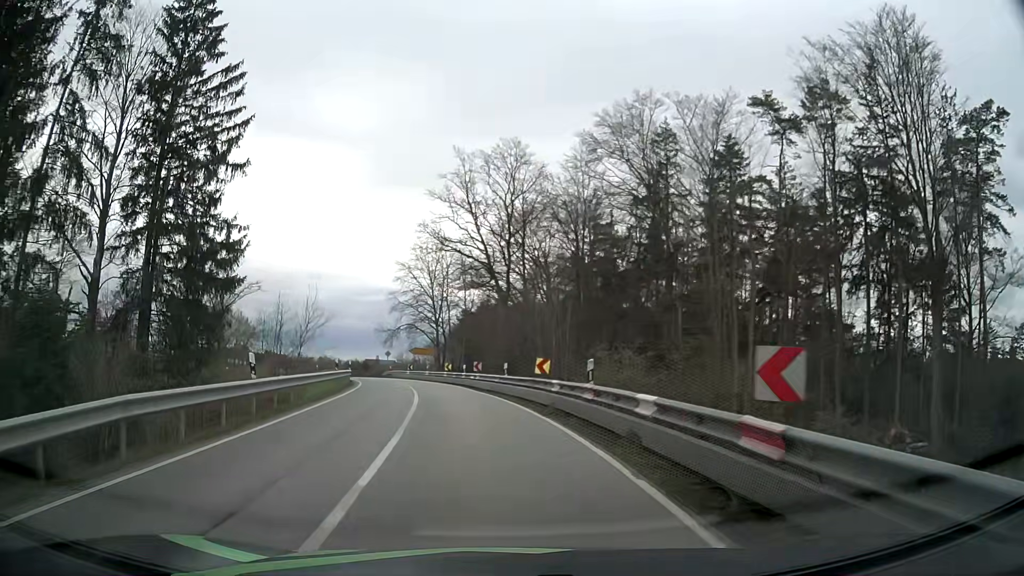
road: secondary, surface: asphalt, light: Day
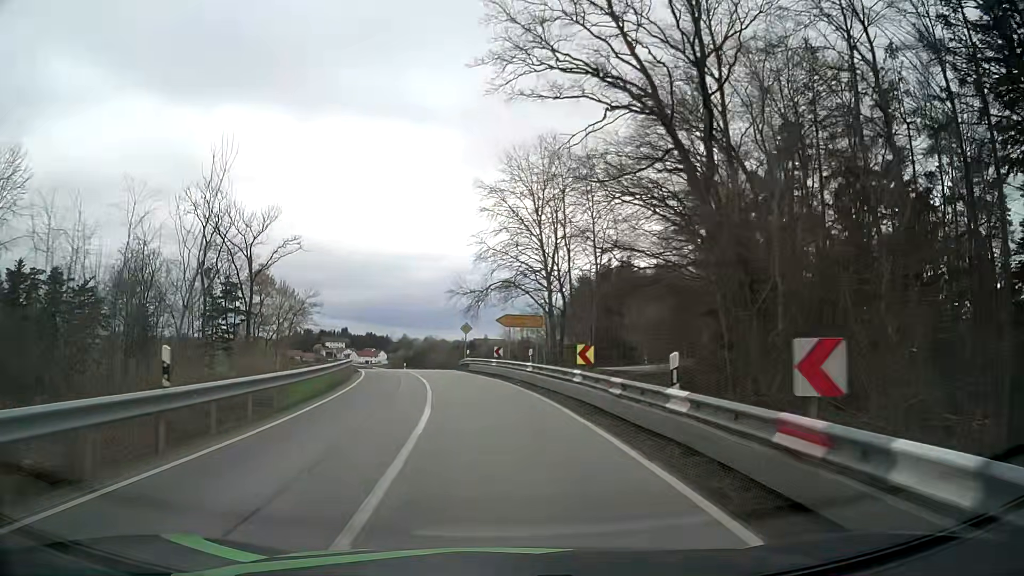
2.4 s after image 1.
(-3.7, +32.2) m; -10°
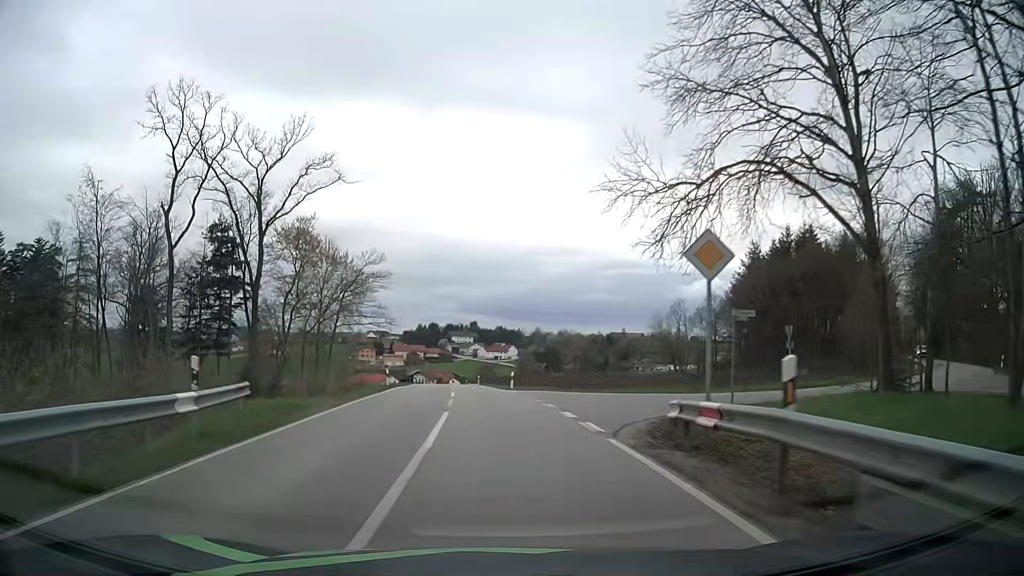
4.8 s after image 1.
(-3.4, +35.2) m; -11°
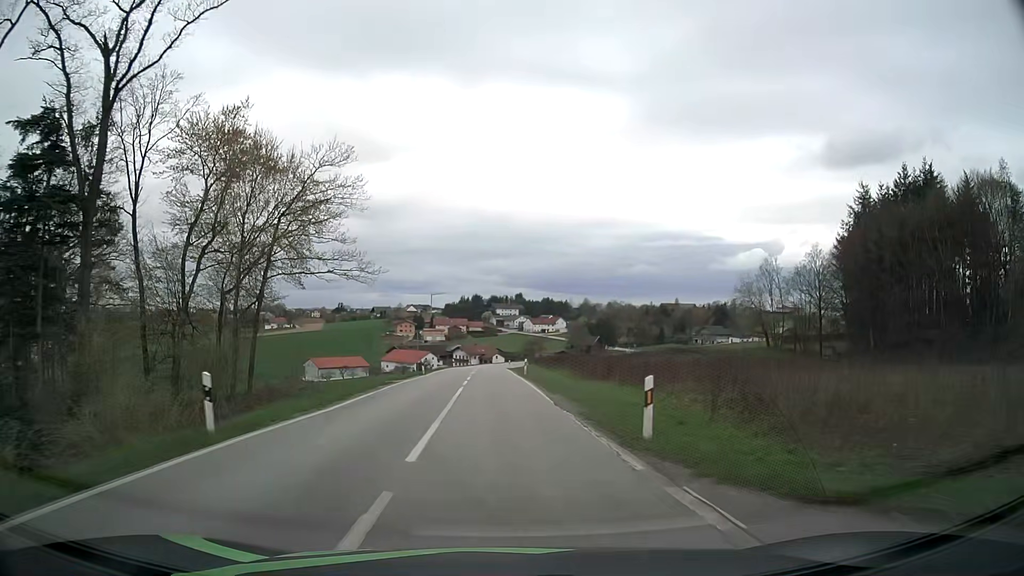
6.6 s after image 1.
(-1.0, +27.5) m; -4°
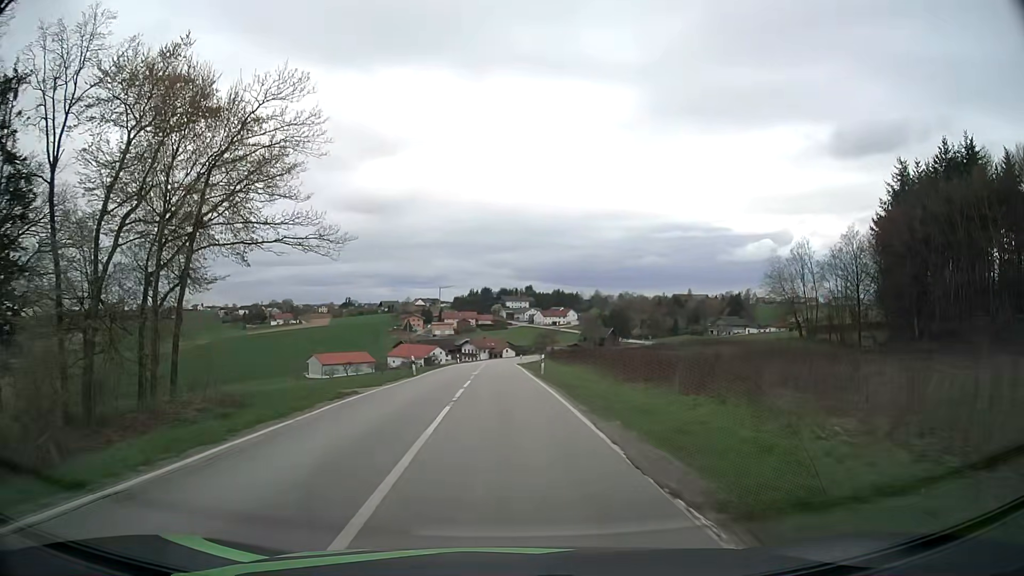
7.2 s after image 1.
(-0.1, +9.3) m; -1°
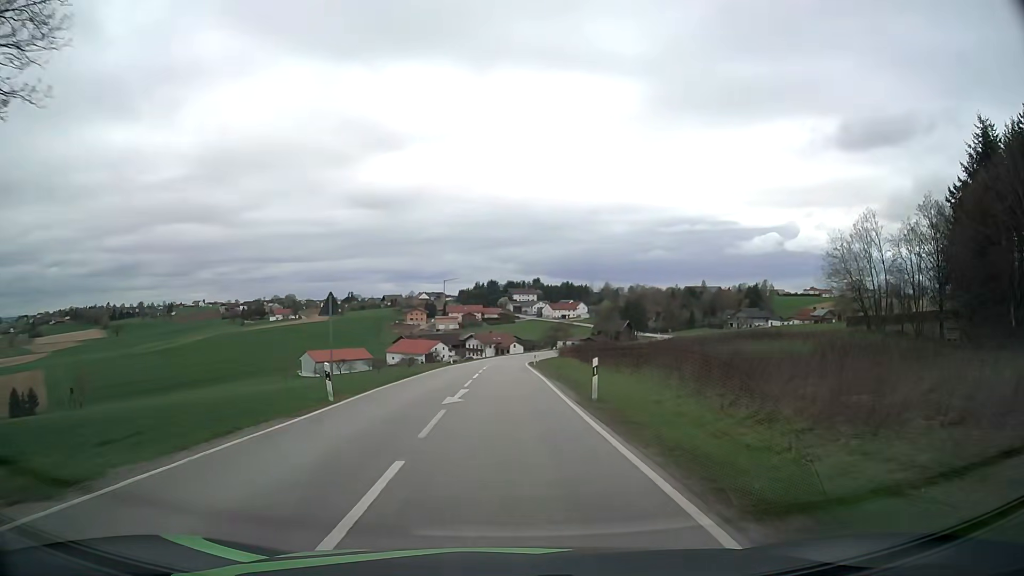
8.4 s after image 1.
(-0.1, +18.8) m; 0°
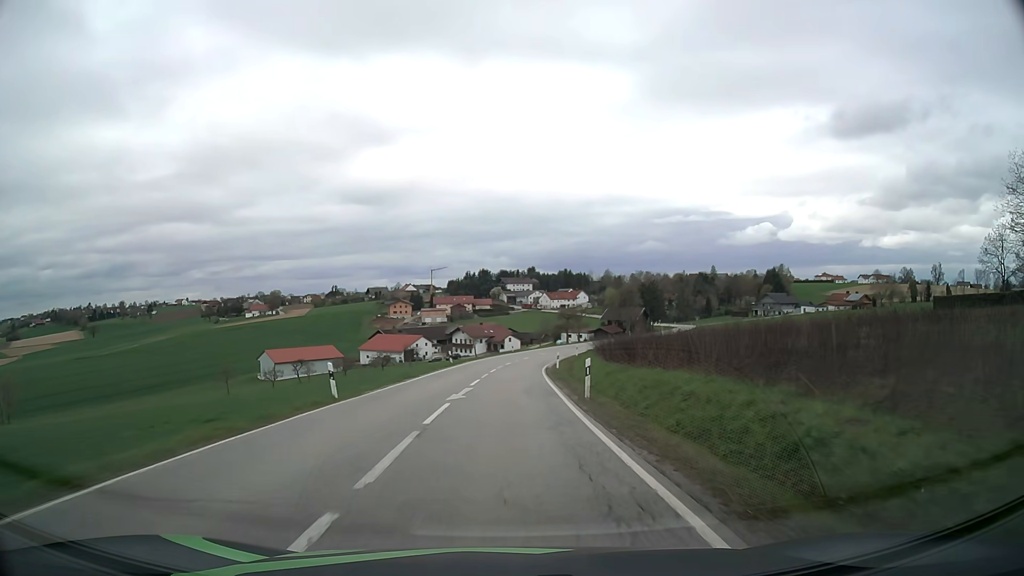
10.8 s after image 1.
(0.0, +37.9) m; 0°
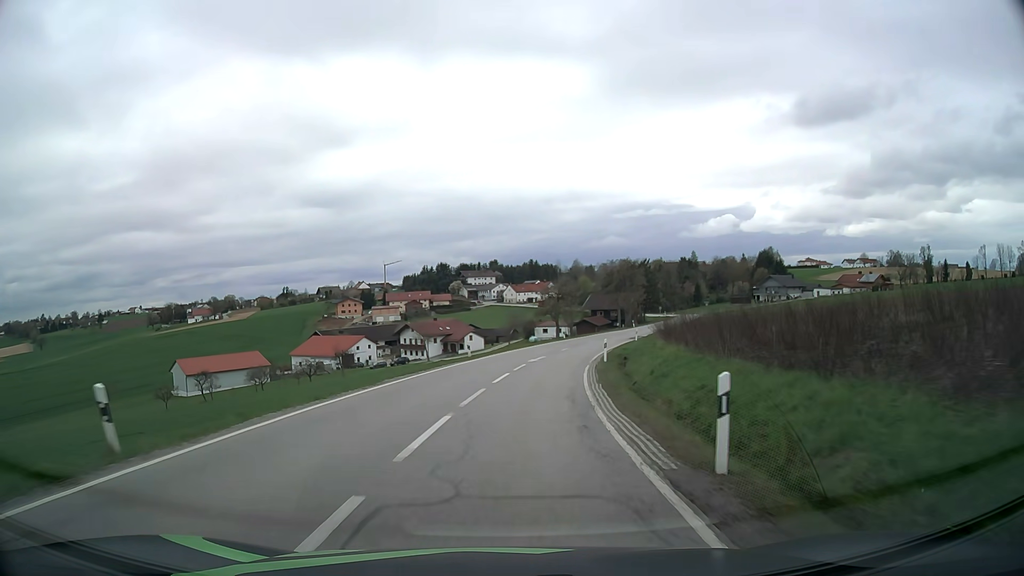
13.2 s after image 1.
(+0.6, +38.5) m; +3°
(0, +10) (+1, +20) (+2, +30) (+4, +40) (+6, +50) (+8, +59) (+11, +69) (+15, +78) (+18, +88) (+22, +97) m
